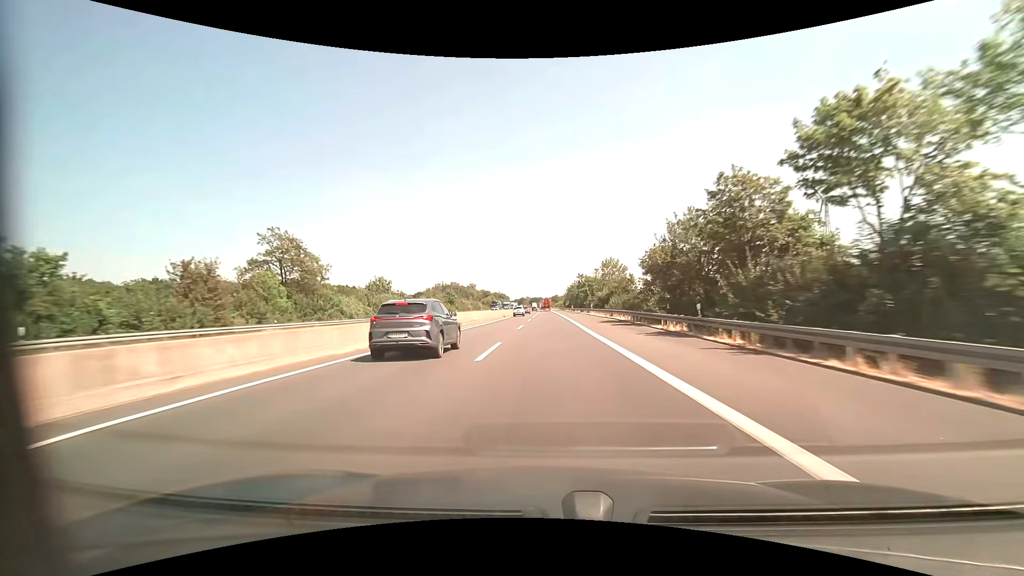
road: motorway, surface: asphalt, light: Day
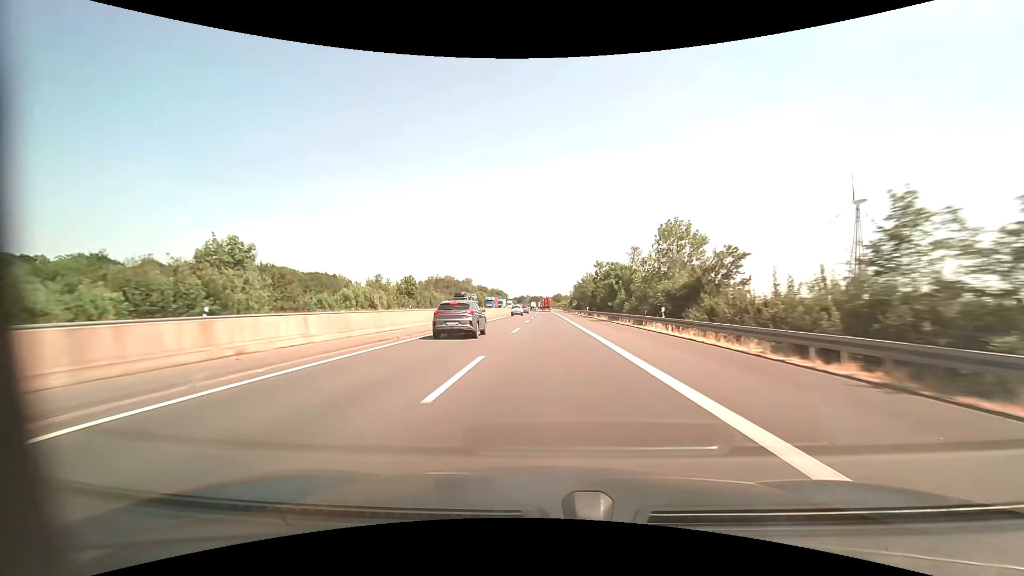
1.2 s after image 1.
(+0.1, +41.3) m; 0°
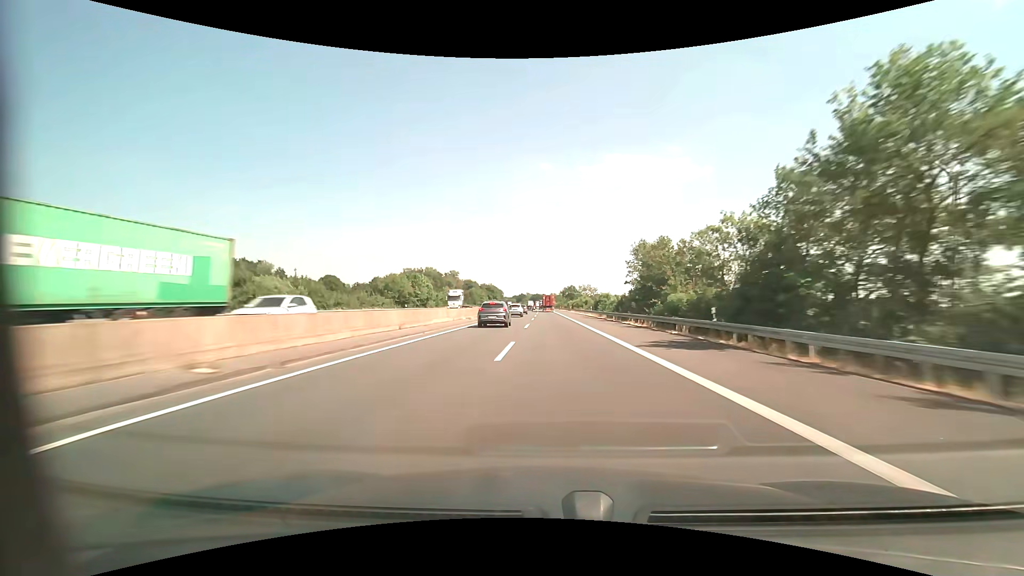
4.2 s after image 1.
(-0.6, +103.1) m; 0°
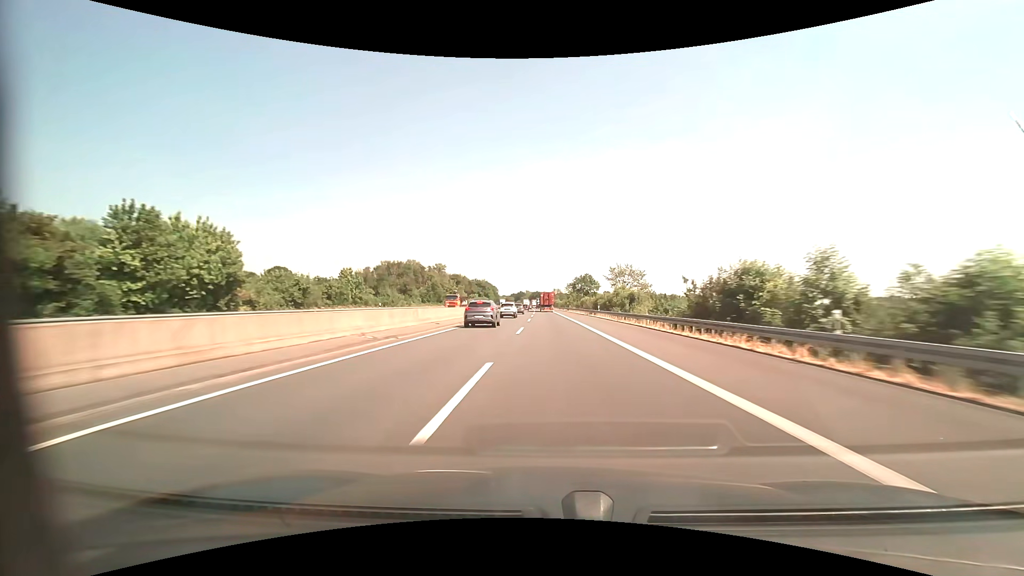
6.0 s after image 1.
(0.0, +60.8) m; 0°
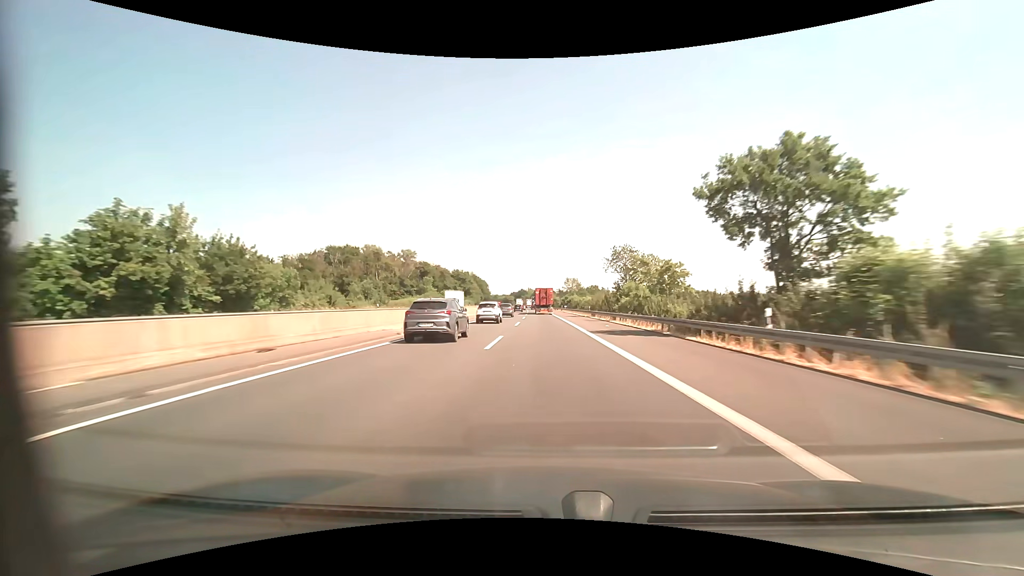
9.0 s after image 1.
(-0.5, +97.8) m; -1°
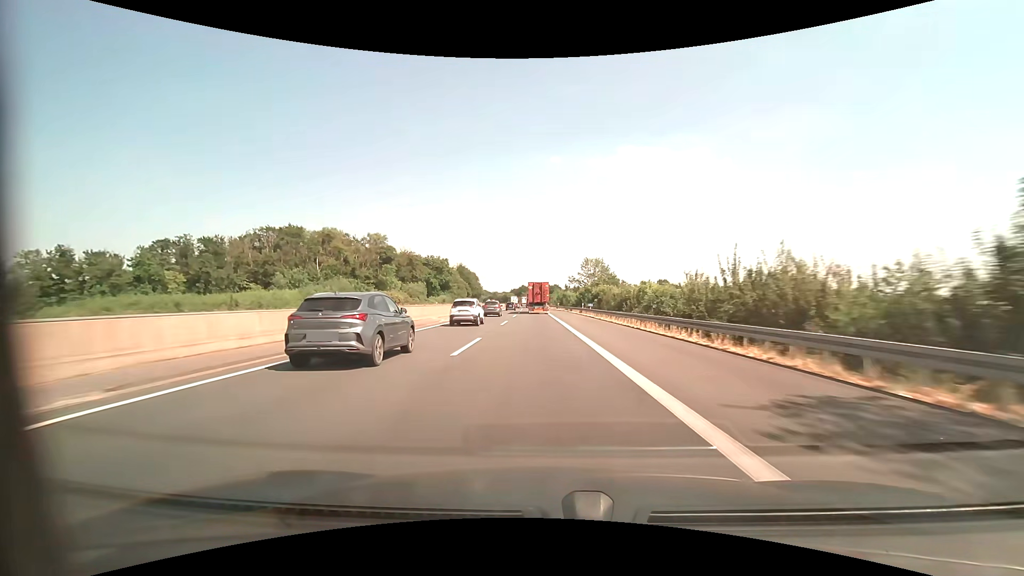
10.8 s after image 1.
(-0.2, +56.3) m; 0°
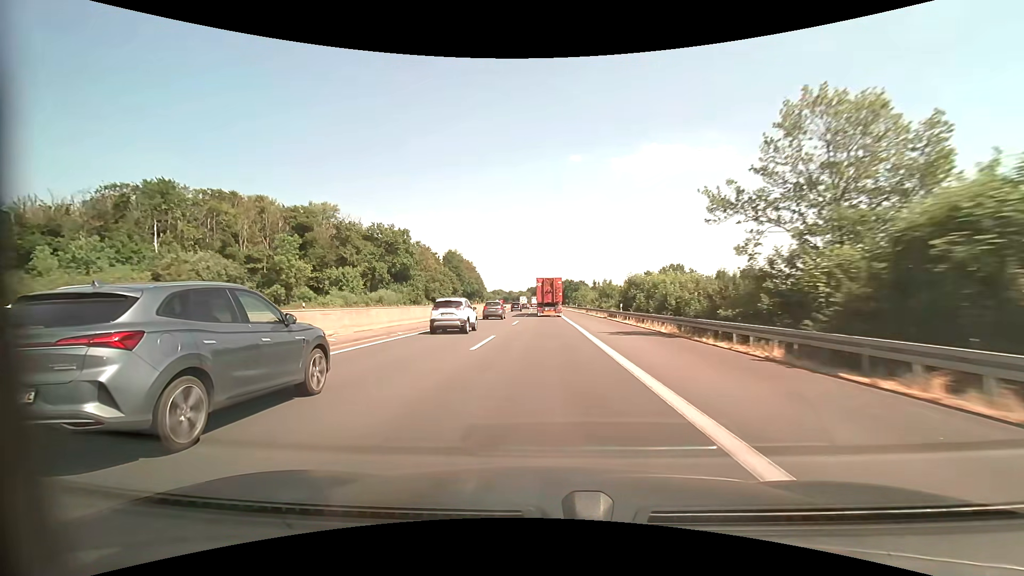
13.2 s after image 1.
(-1.4, +69.6) m; -2°
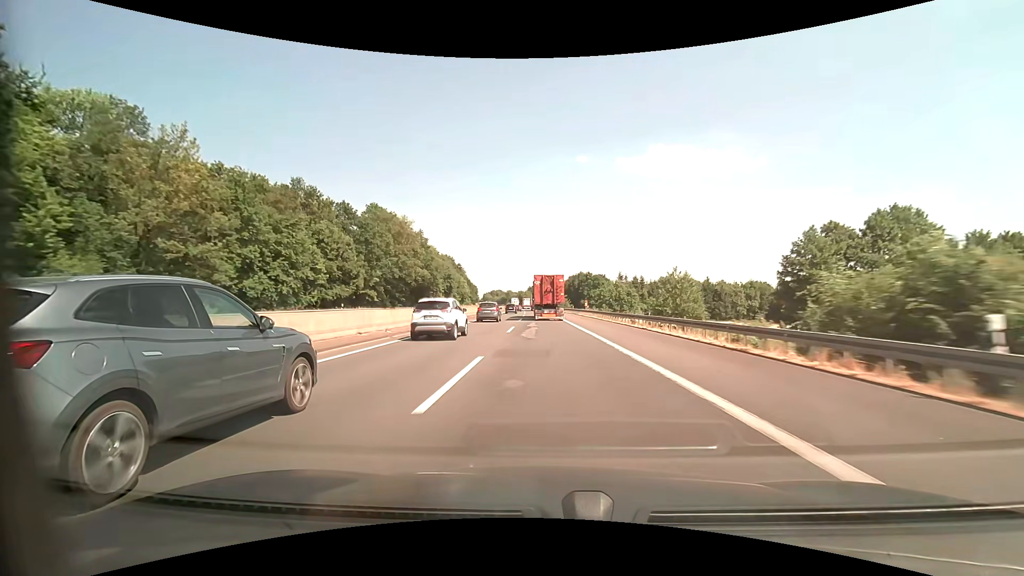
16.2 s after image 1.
(-0.7, +80.0) m; 0°
(0, +10) (0, +20) (0, +30) (0, +40) (0, +50) (0, +60) (-1, +70) (-1, +80) (-1, +90) (-2, +100) m
